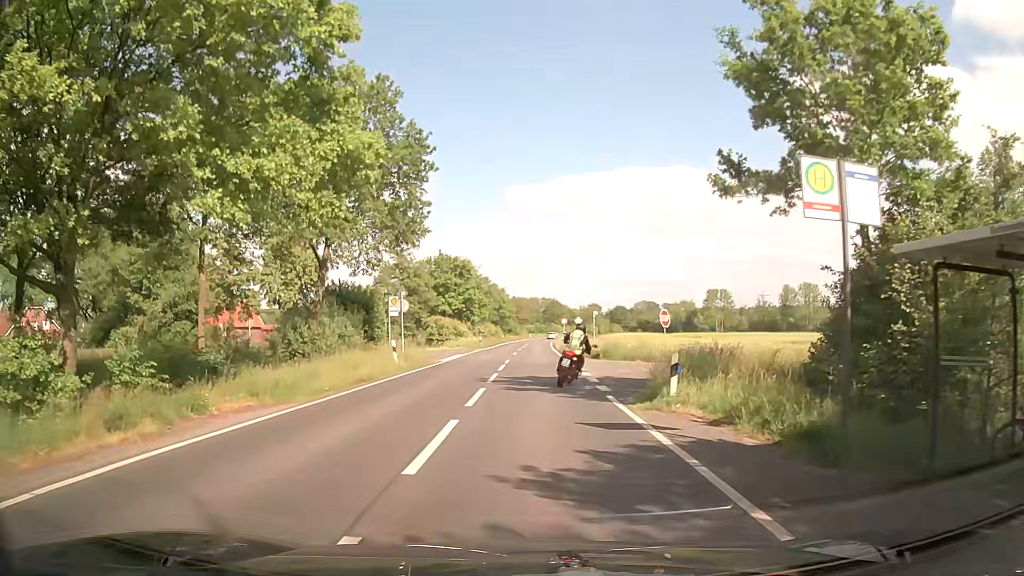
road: secondary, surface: asphalt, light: Day
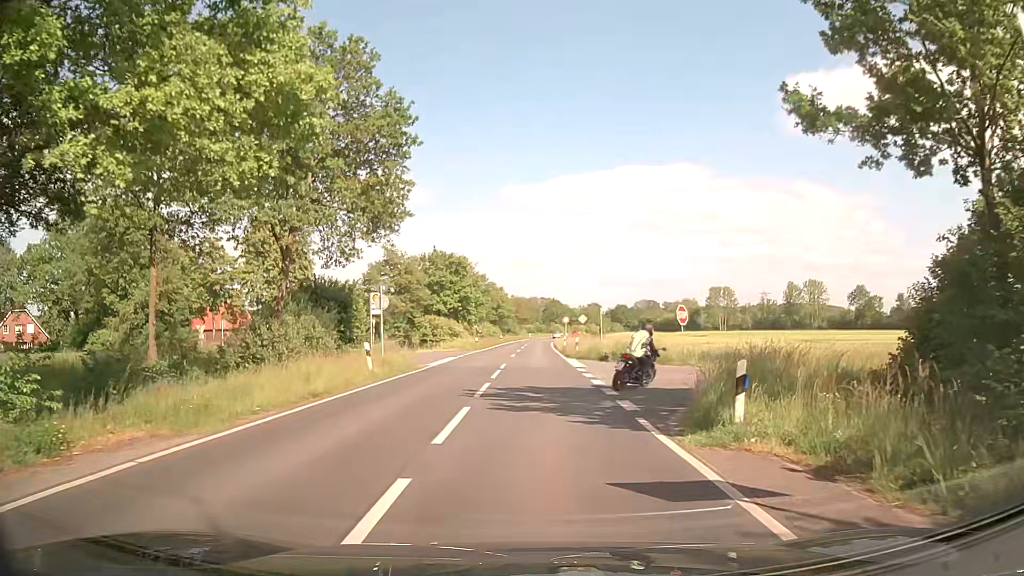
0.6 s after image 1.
(0.0, +4.2) m; 0°
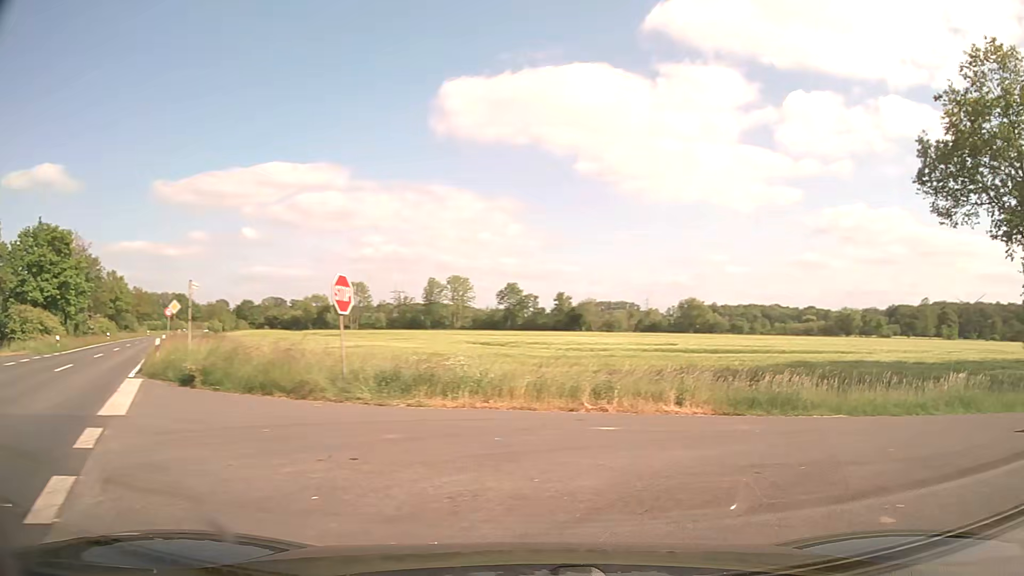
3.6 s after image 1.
(+1.9, +16.3) m; +32°
